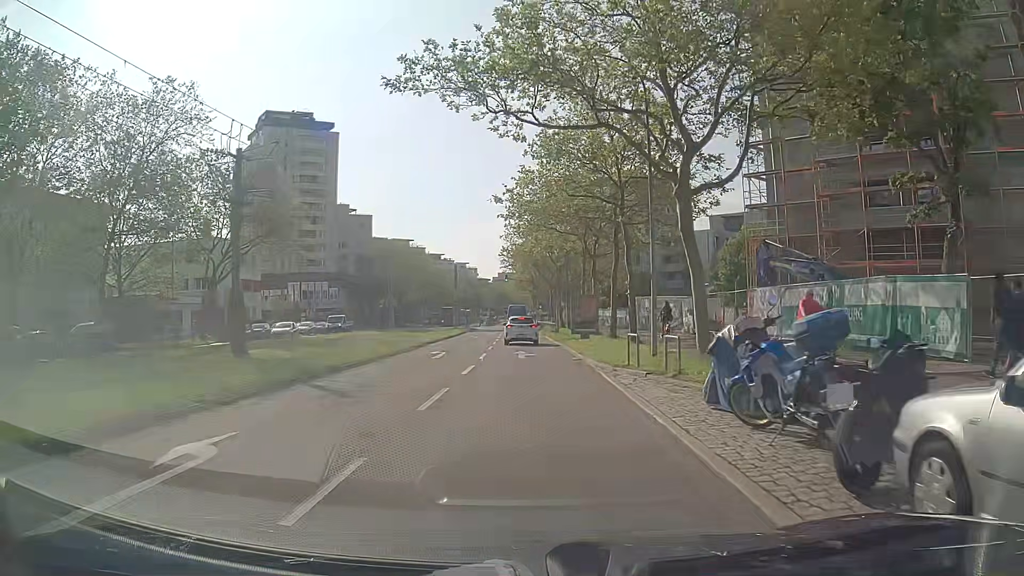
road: tertiary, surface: asphalt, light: Day
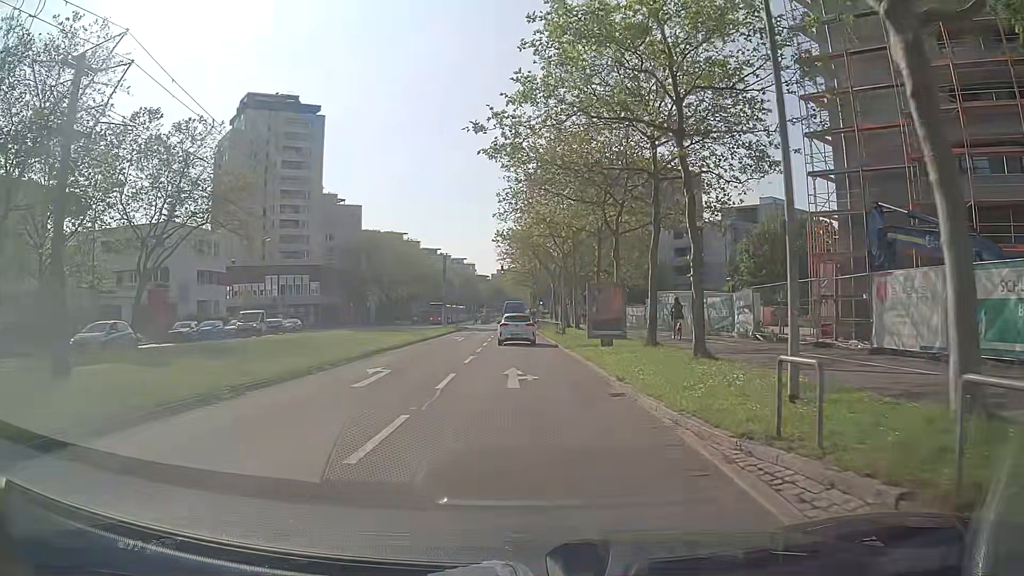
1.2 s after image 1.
(0.0, +10.2) m; 0°
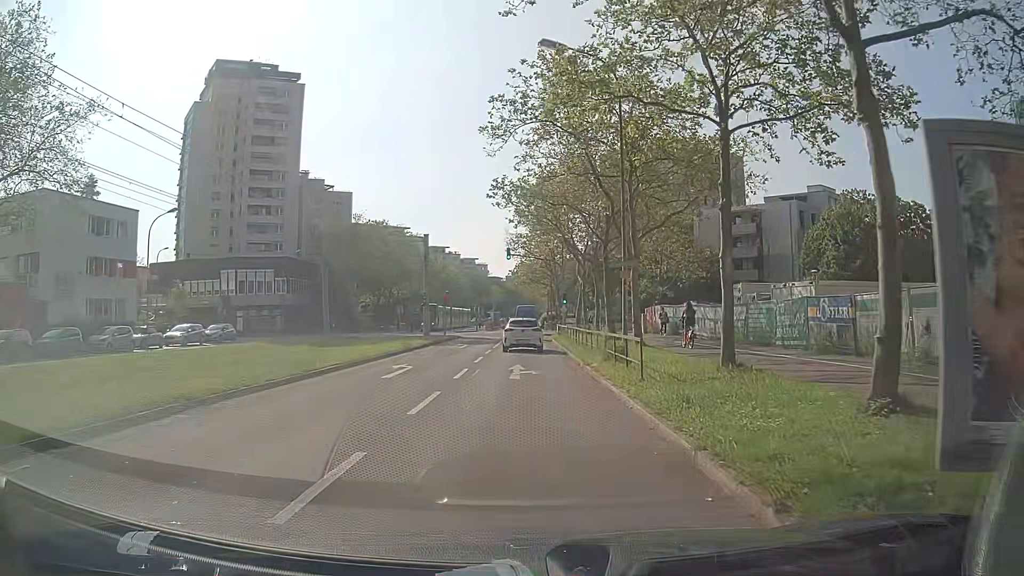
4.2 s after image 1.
(-0.2, +21.2) m; -1°
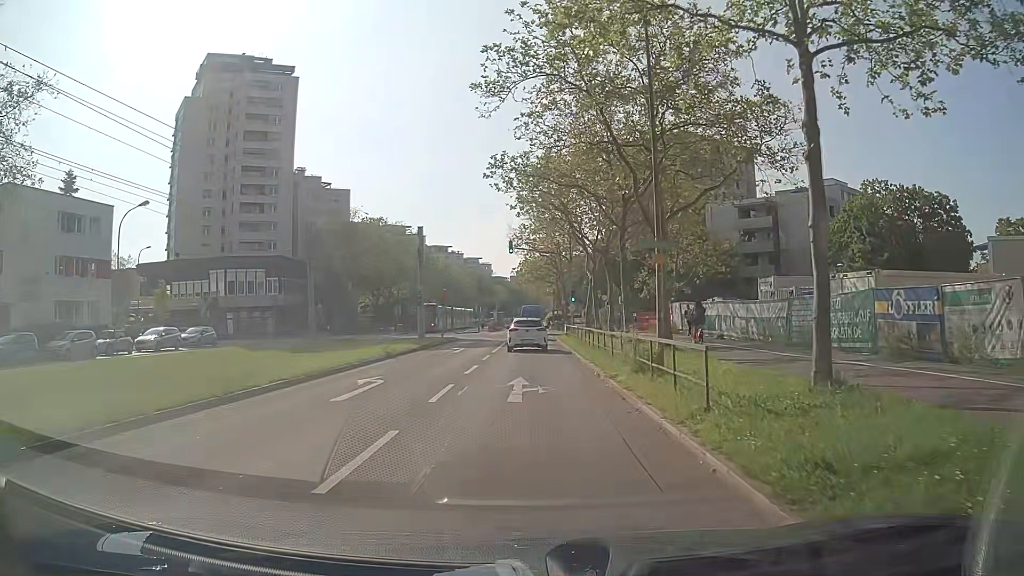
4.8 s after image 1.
(0.0, +4.6) m; -1°
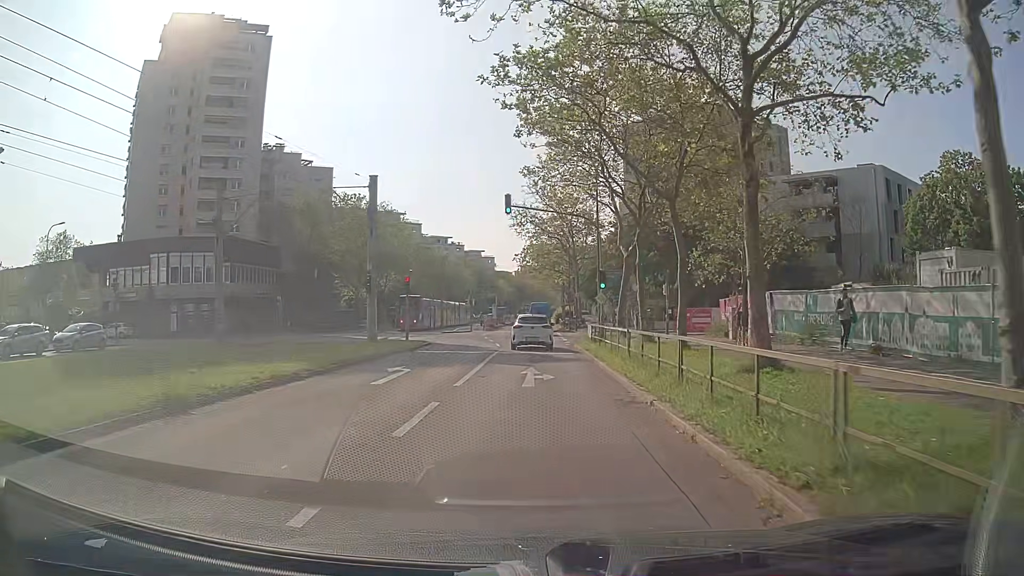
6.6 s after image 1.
(-0.1, +15.8) m; -1°
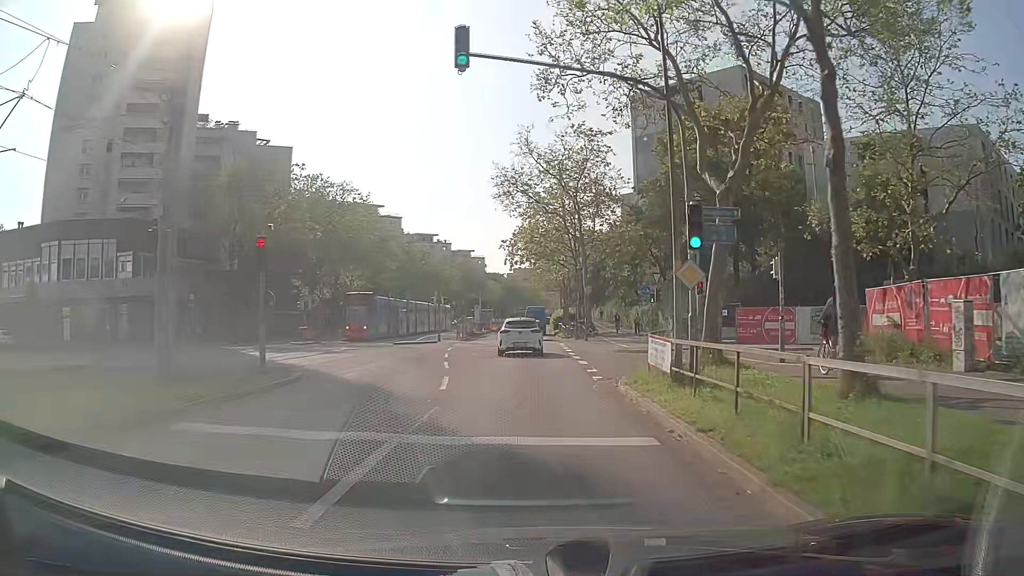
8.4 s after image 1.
(+0.2, +17.7) m; +1°
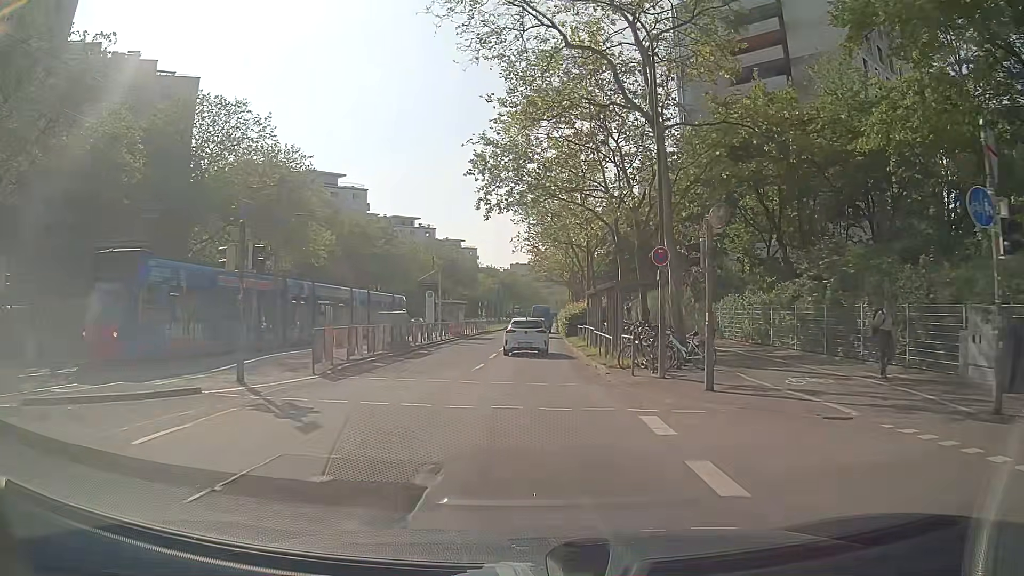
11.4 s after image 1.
(+0.1, +30.6) m; 0°
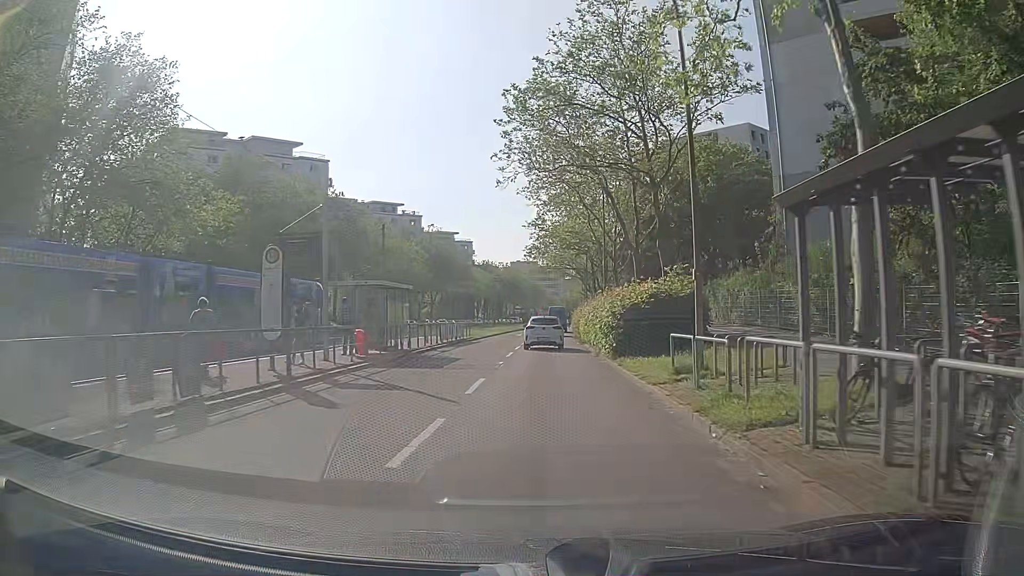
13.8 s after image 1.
(+0.2, +24.2) m; 0°
(0, +10) (0, +20) (+1, +30) (+1, +40) (+2, +50) (+2, +60) (+3, +70) (+4, +80) (+5, +90) (+6, +100) m
